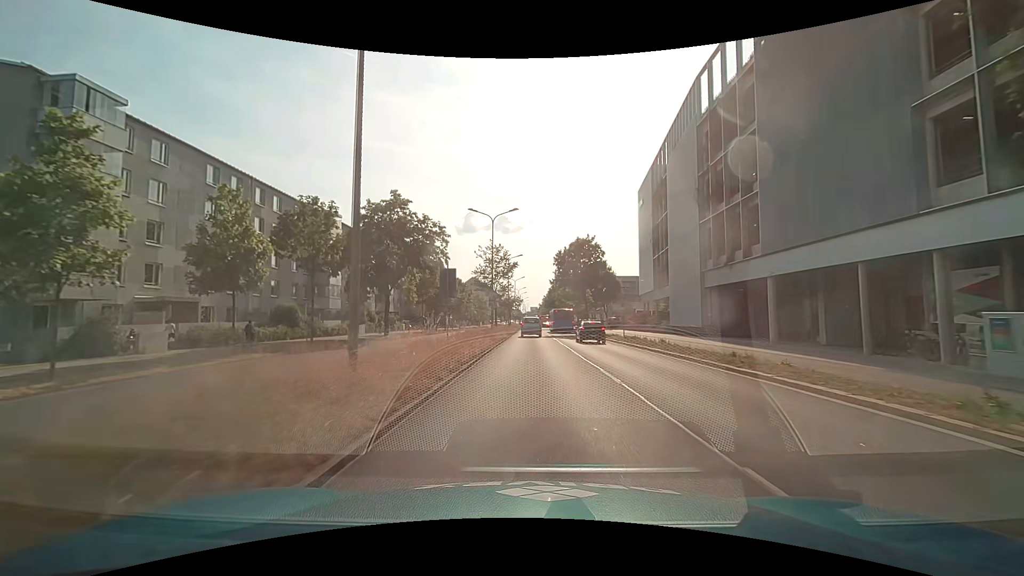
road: primary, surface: asphalt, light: Day
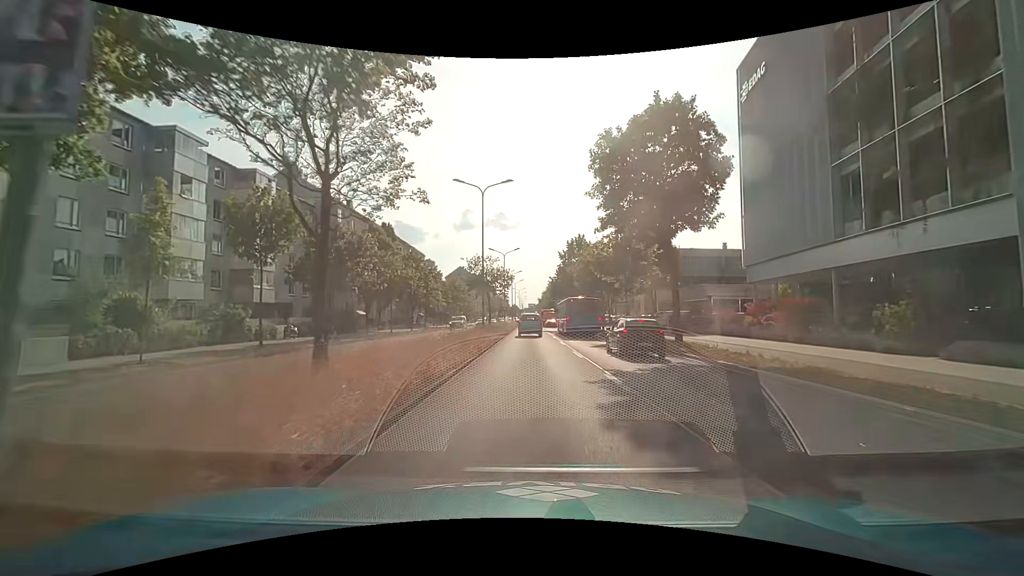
(+0.1, +37.3) m; +1°
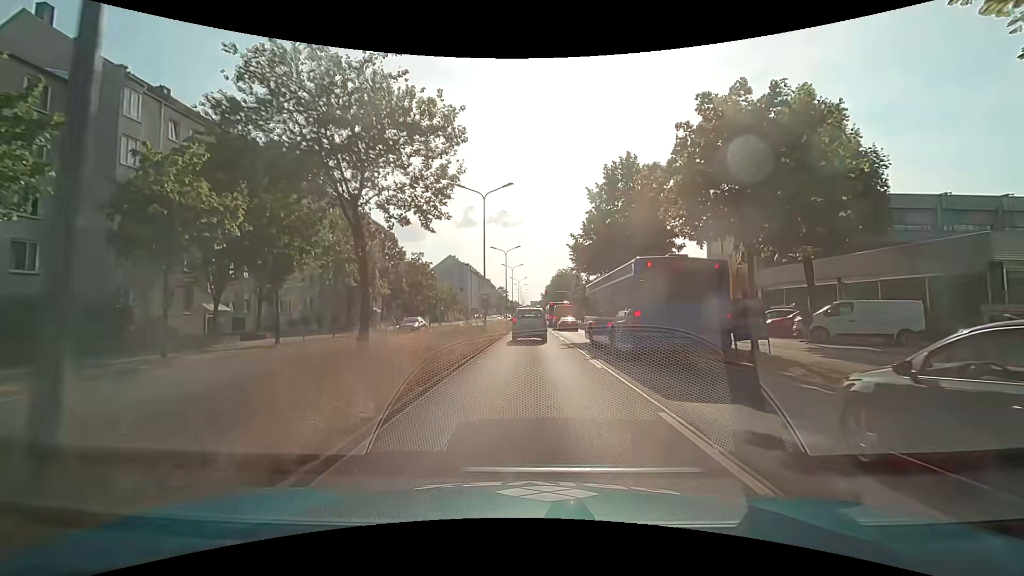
(0.0, +30.7) m; +1°
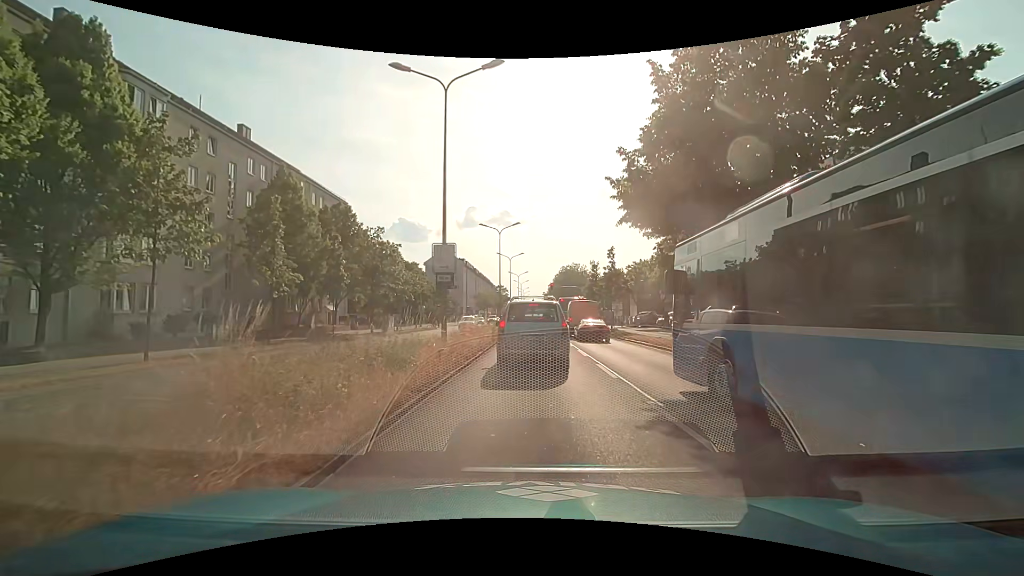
(-0.3, +16.6) m; -1°
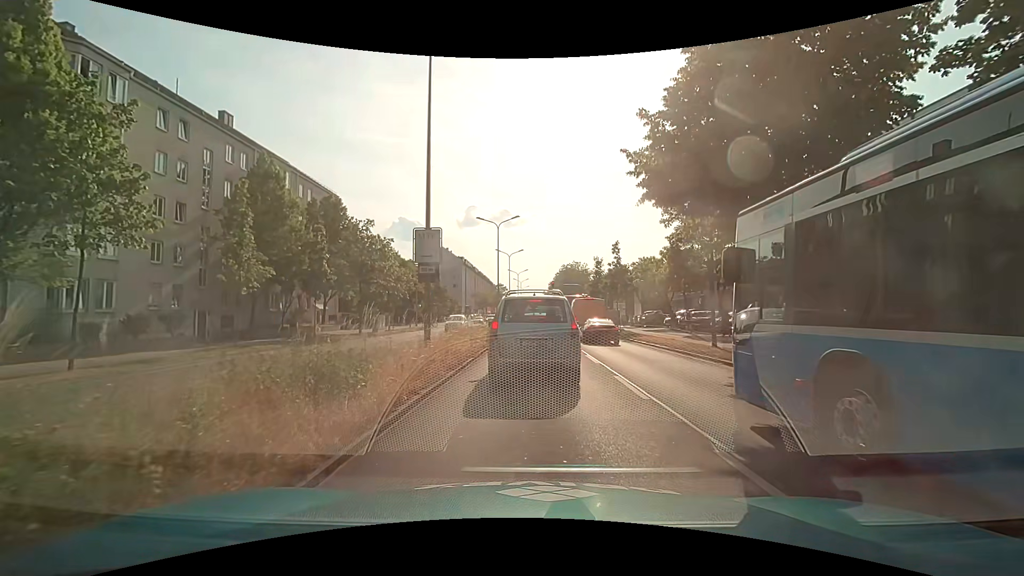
(0.0, +2.8) m; 0°
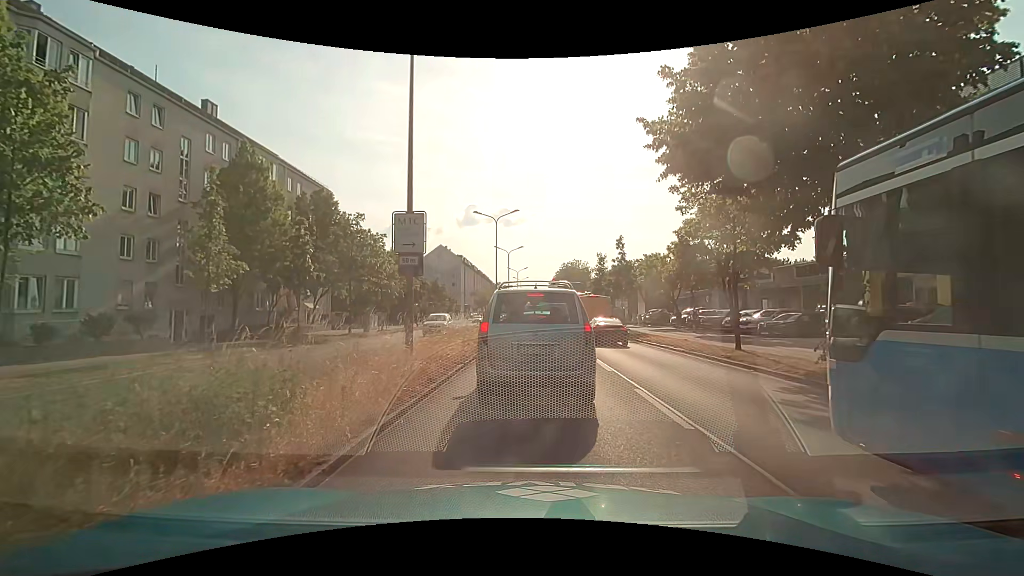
(0.0, +2.1) m; -2°
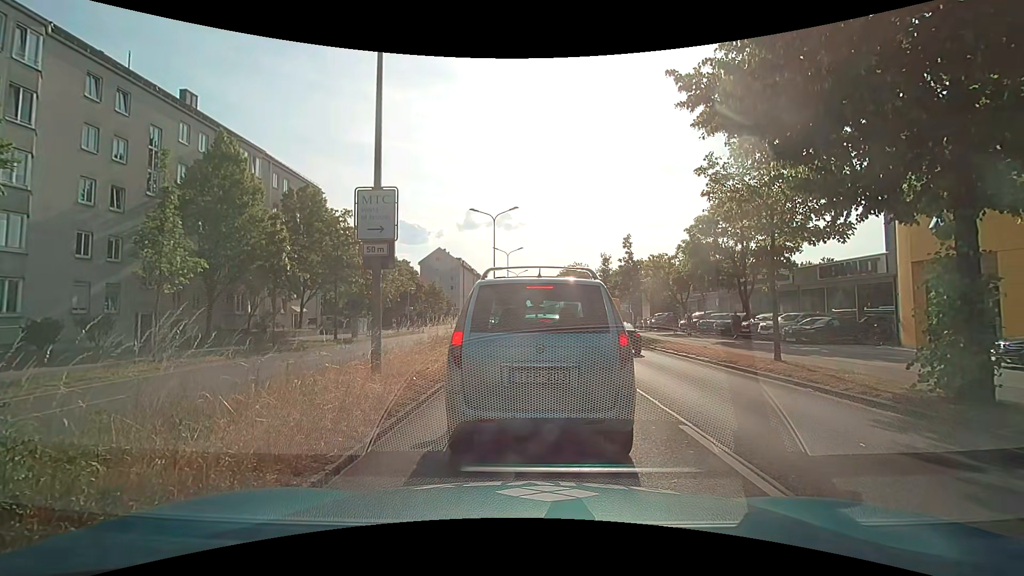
(0.0, +2.5) m; +1°
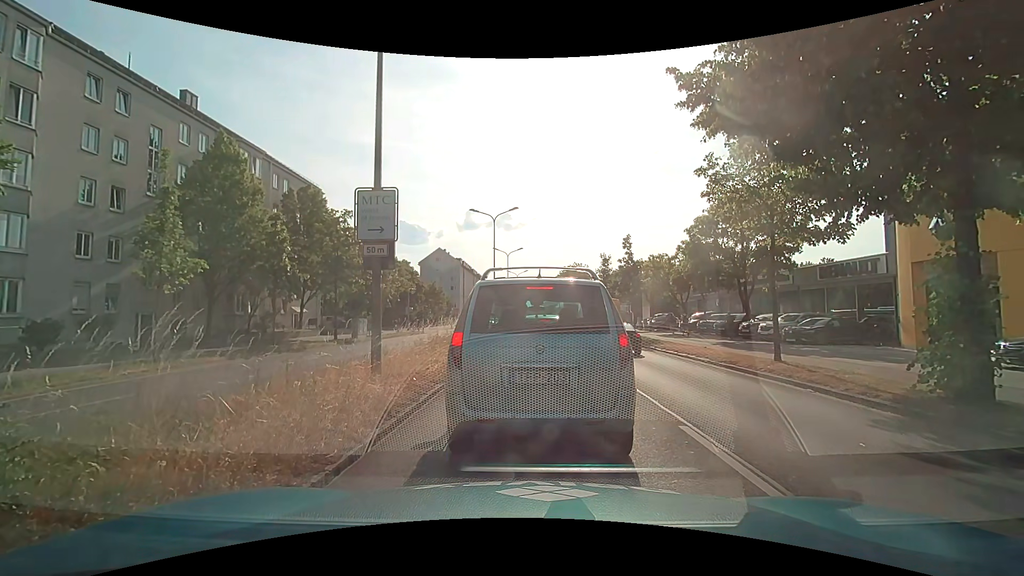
(0.0, 0.0) m; 0°
(0, +10) (0, +20) (0, +30) (0, +40) (0, +50) (0, +60) (0, +70) (0, +80) (0, +90) (0, +100) m
